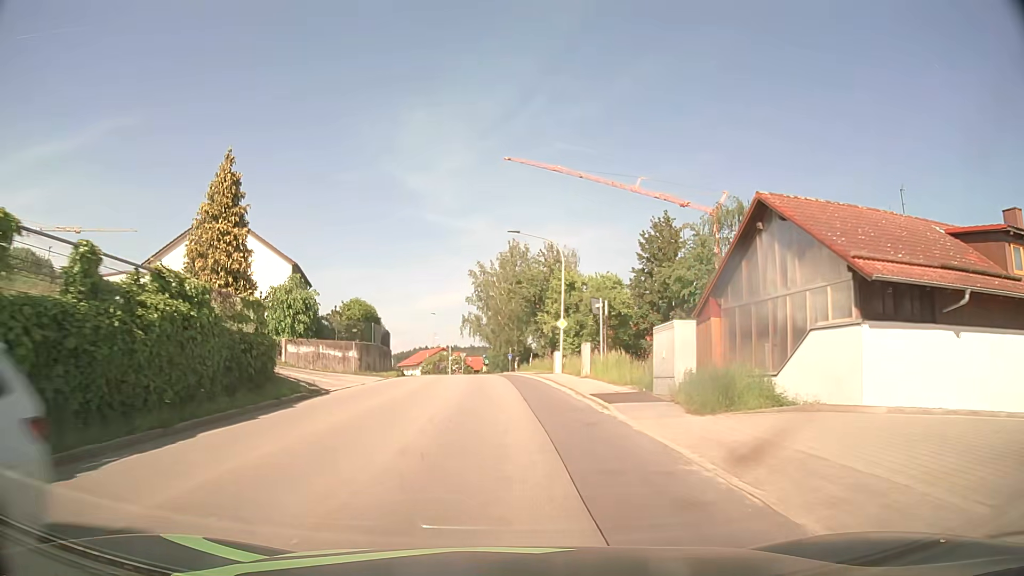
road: tertiary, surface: asphalt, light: Day
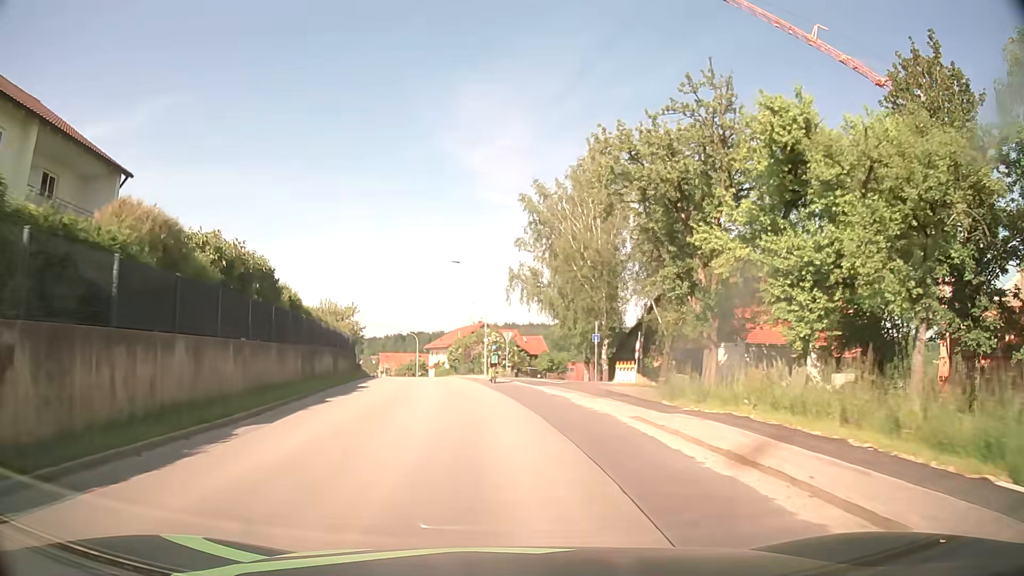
(-1.2, +36.6) m; -5°
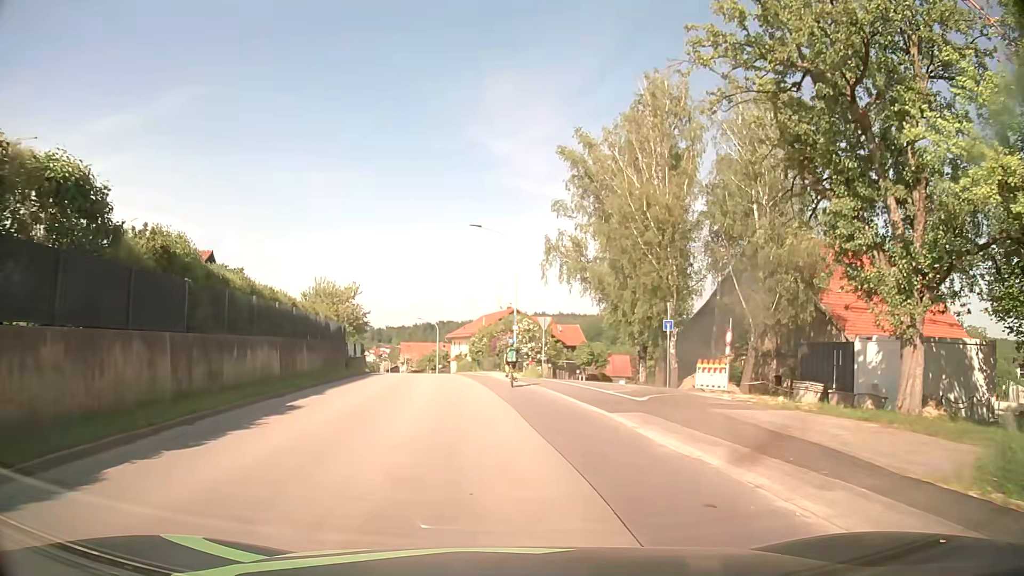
(-0.3, +11.1) m; -3°
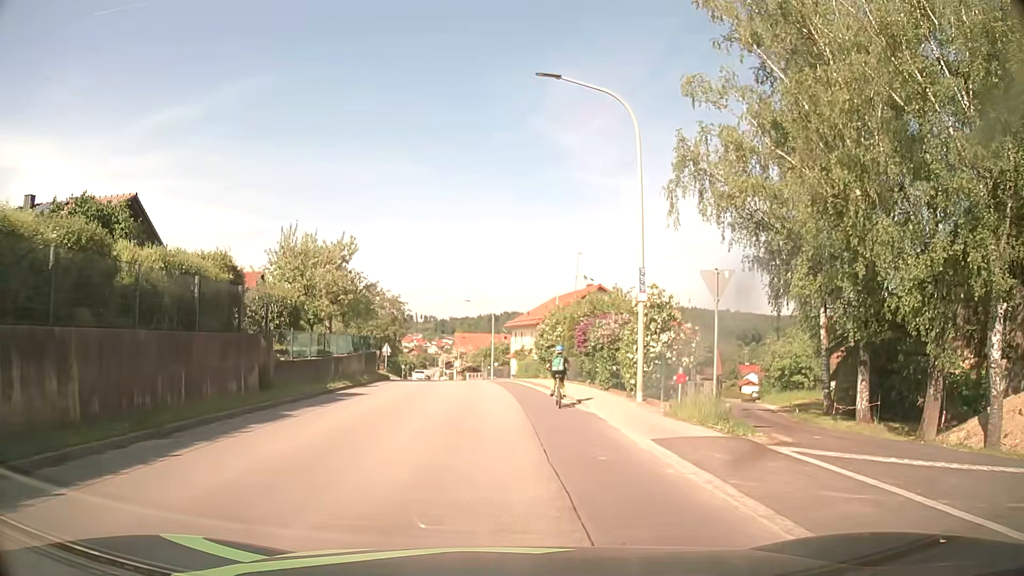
(-1.0, +20.6) m; -5°
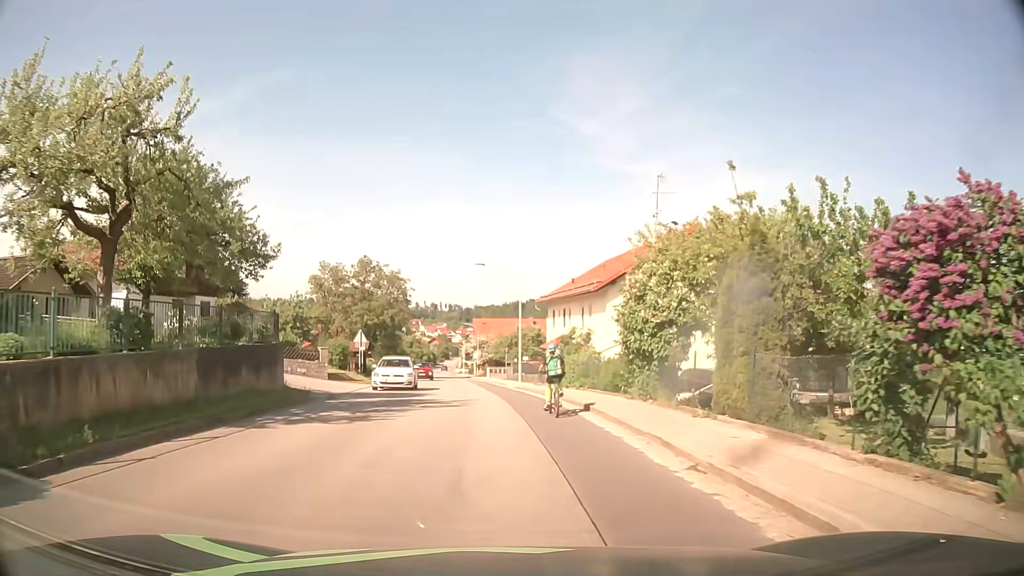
(-0.5, +21.2) m; -2°
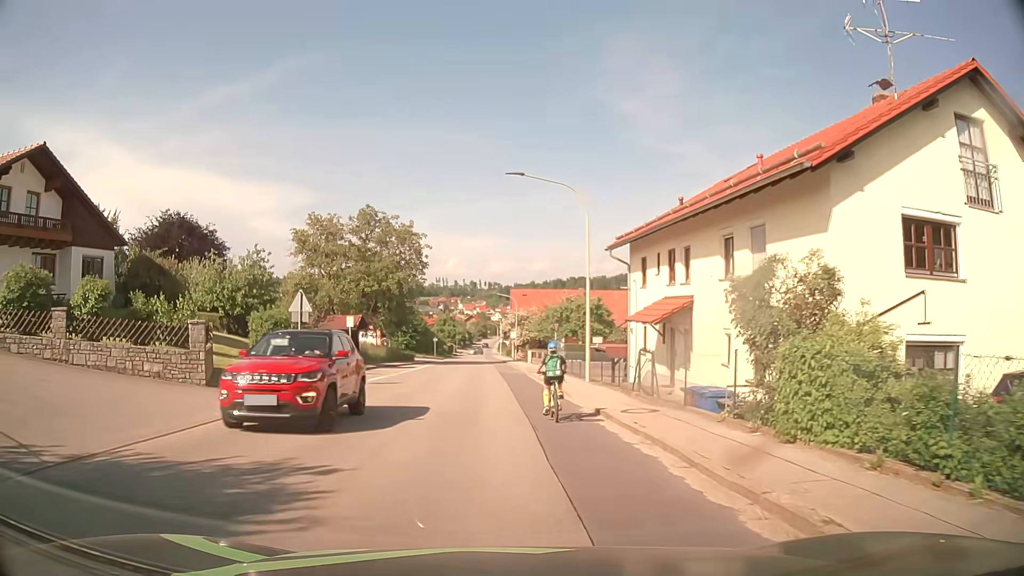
(-0.5, +18.7) m; -4°
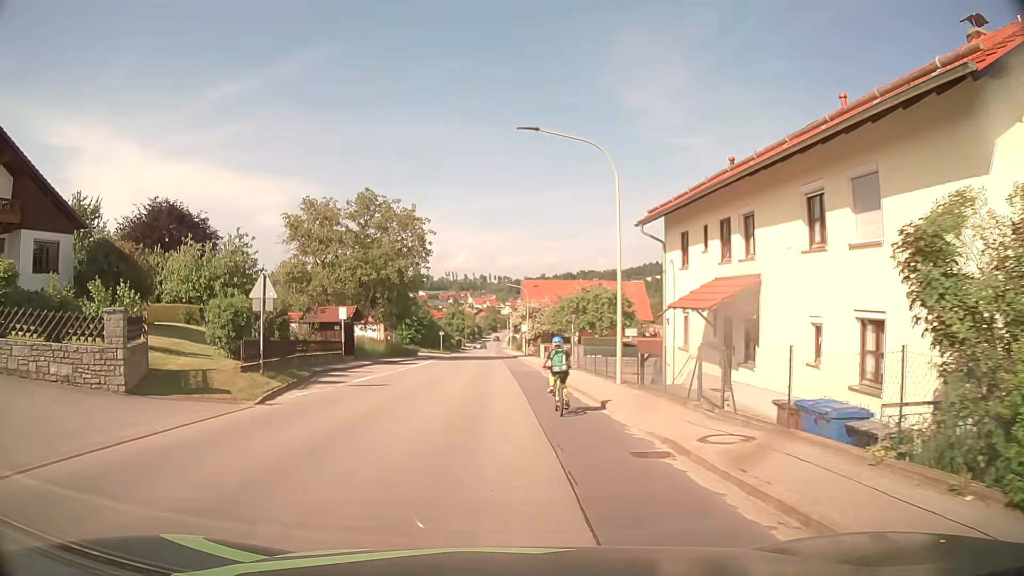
(0.0, +4.6) m; 0°
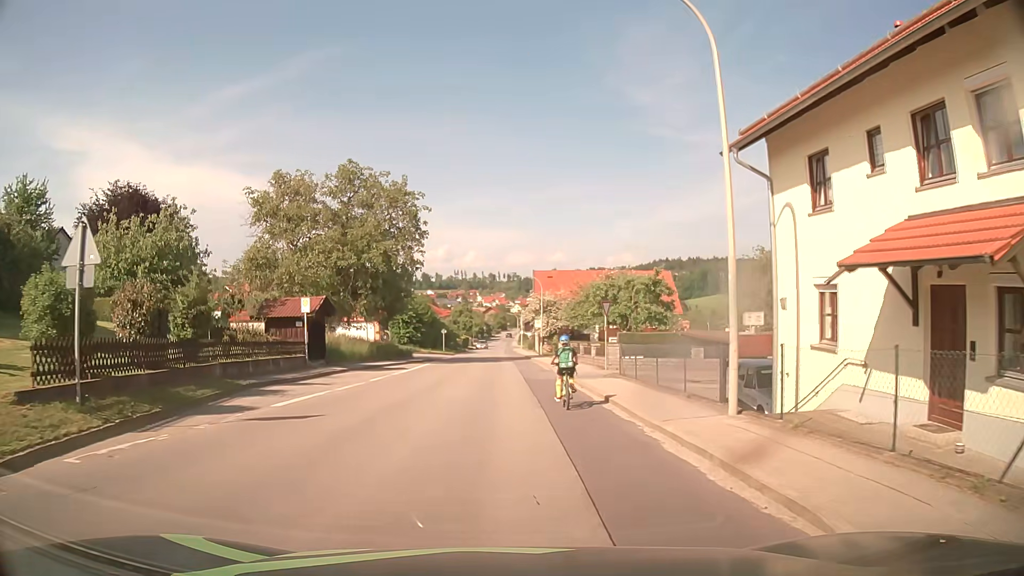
(-0.1, +9.2) m; -1°
(0, +10) (0, +20) (0, +30) (0, +40) (-1, +50) (-1, +60) (-1, +70) (-1, +80) (-1, +90) (-2, +100) m
